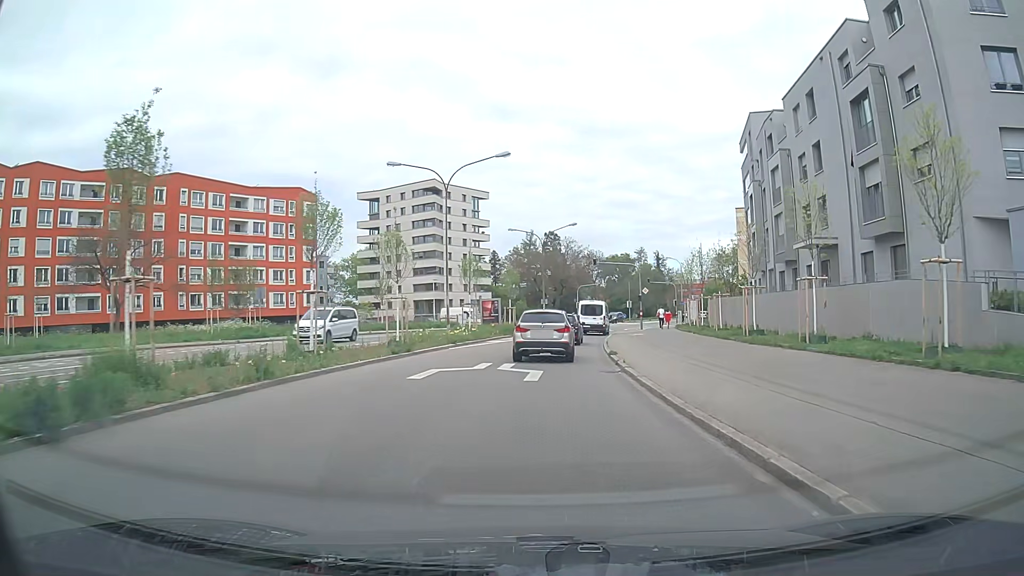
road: secondary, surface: asphalt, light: Day
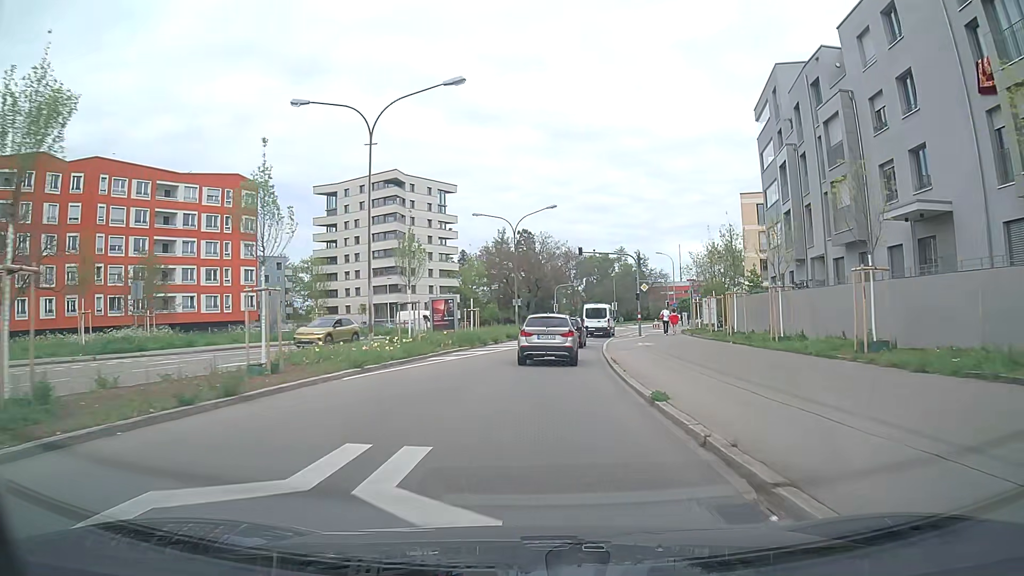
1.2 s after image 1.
(+0.2, +12.2) m; +2°
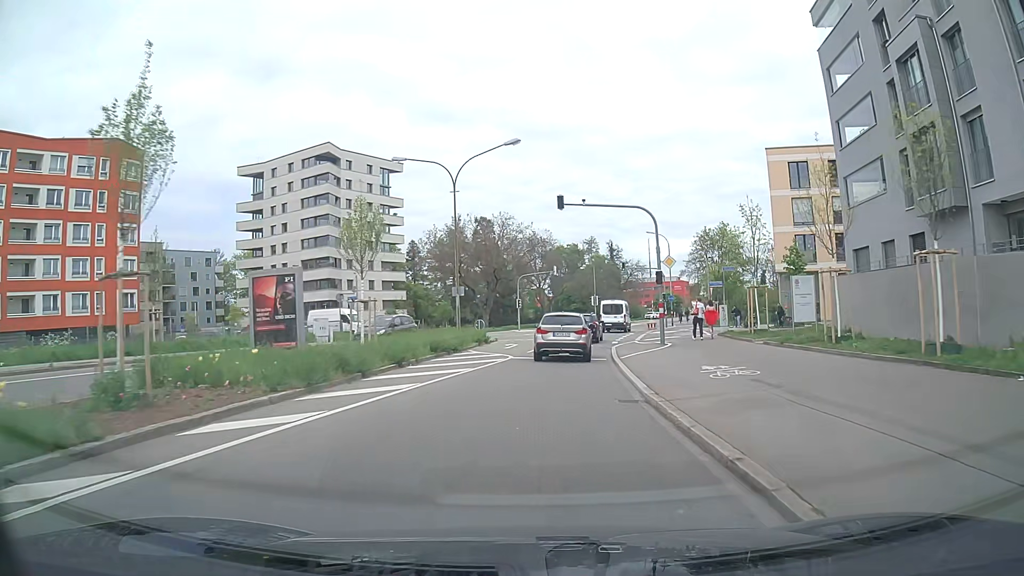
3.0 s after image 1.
(+0.6, +19.0) m; +3°
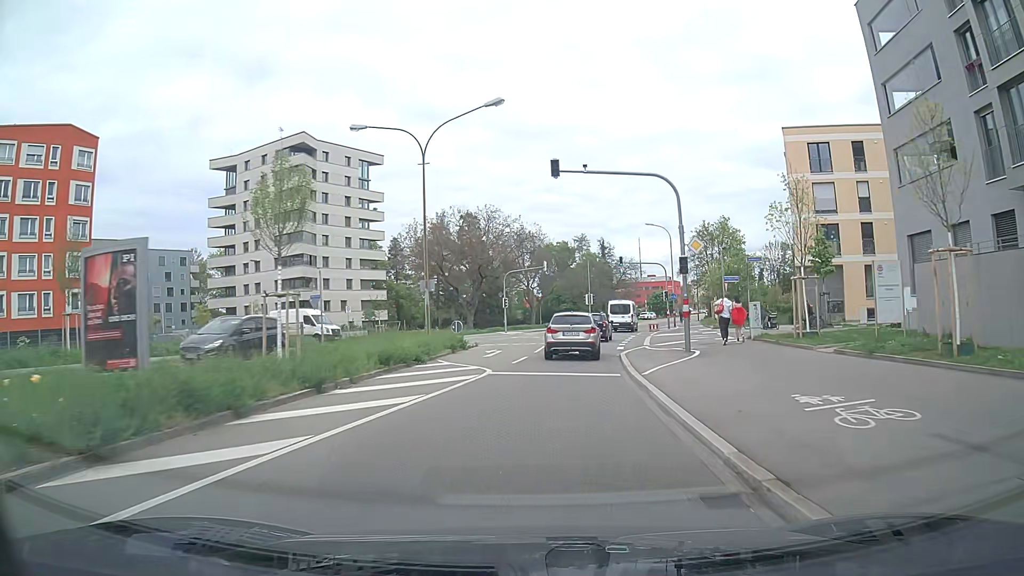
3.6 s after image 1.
(+0.1, +6.4) m; +2°
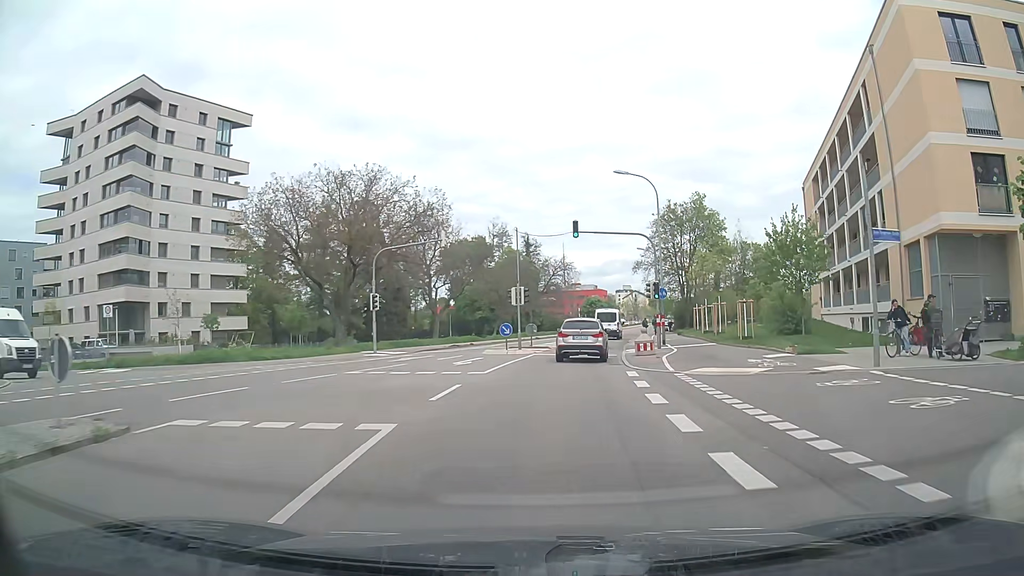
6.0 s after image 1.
(+1.4, +25.6) m; +6°
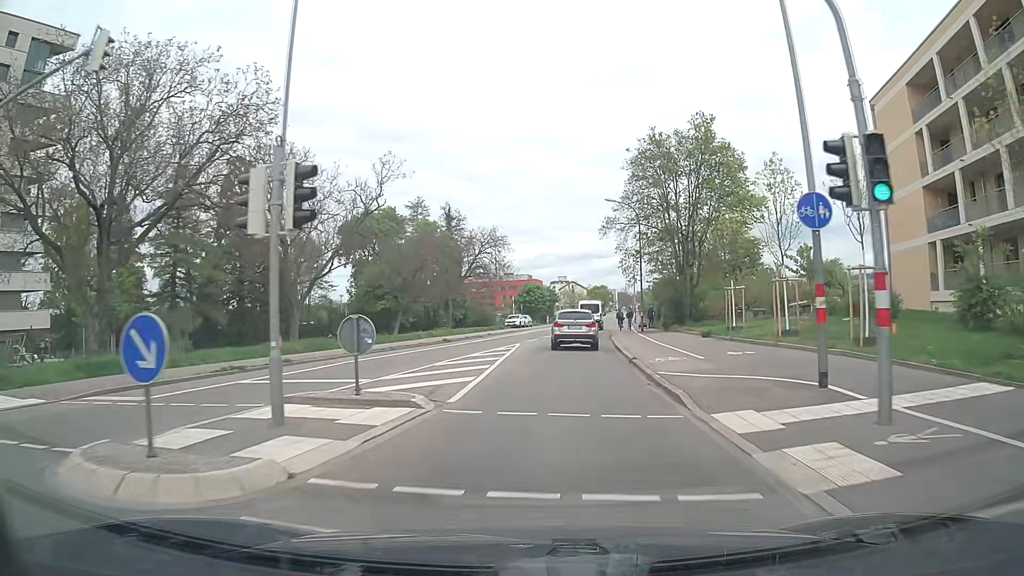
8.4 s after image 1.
(+1.6, +26.2) m; +6°
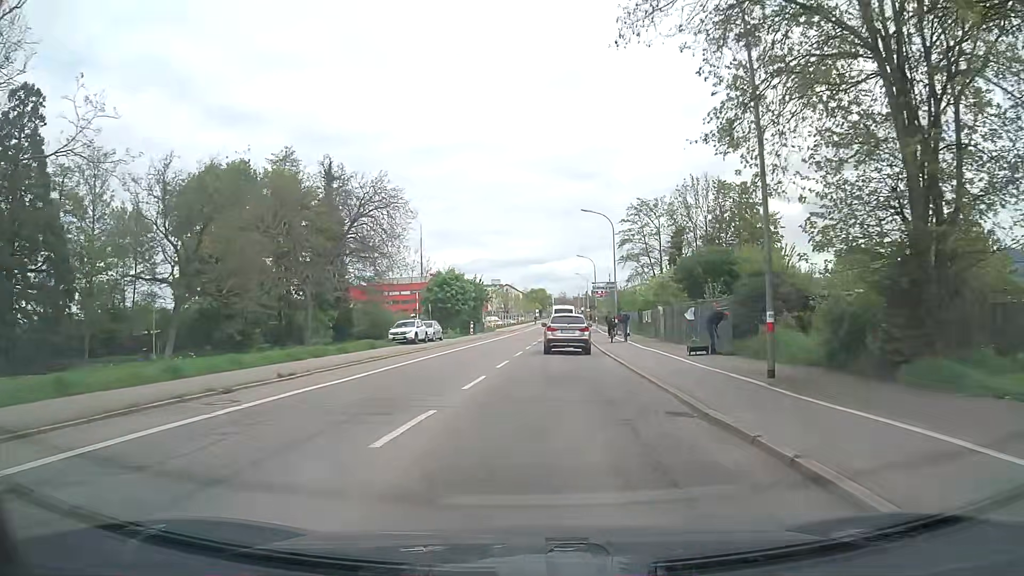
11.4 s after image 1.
(+1.7, +33.8) m; +6°
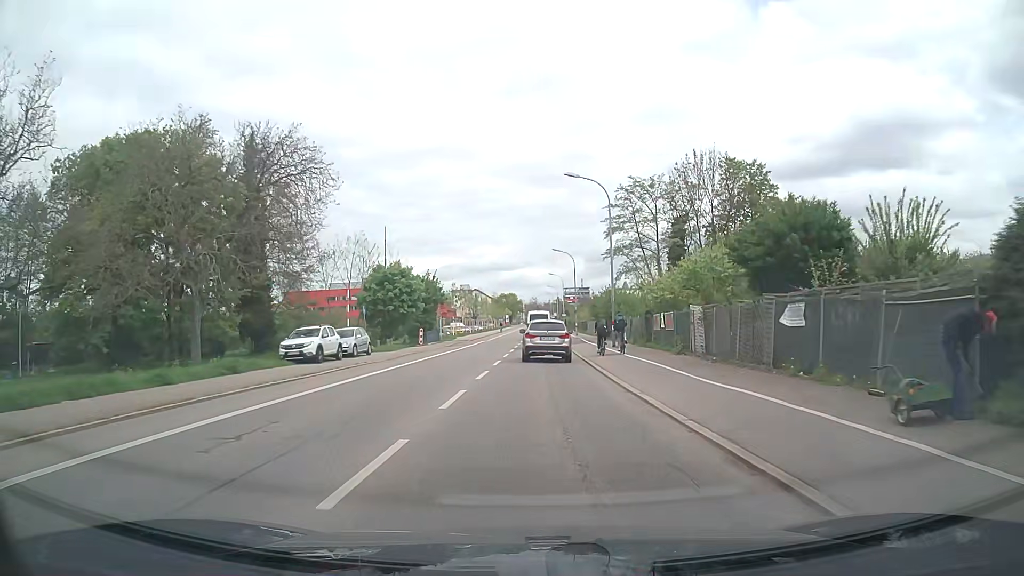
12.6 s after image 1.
(+0.3, +14.1) m; +2°
(0, +10) (0, +20) (+1, +30) (+1, +40) (+1, +50) (+1, +60) (+1, +70) (+2, +80) (+2, +90) (+2, +100) m
